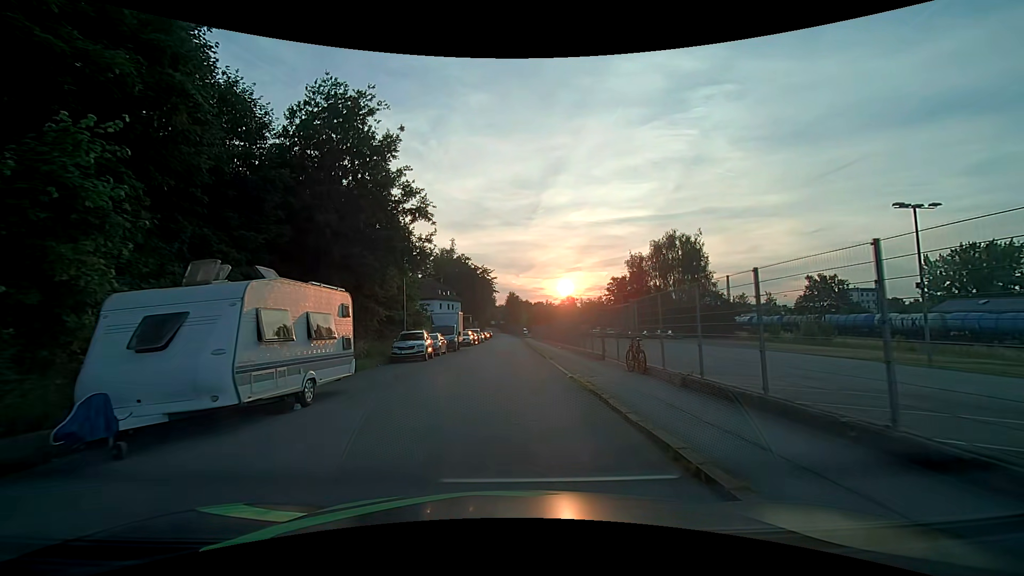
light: Day
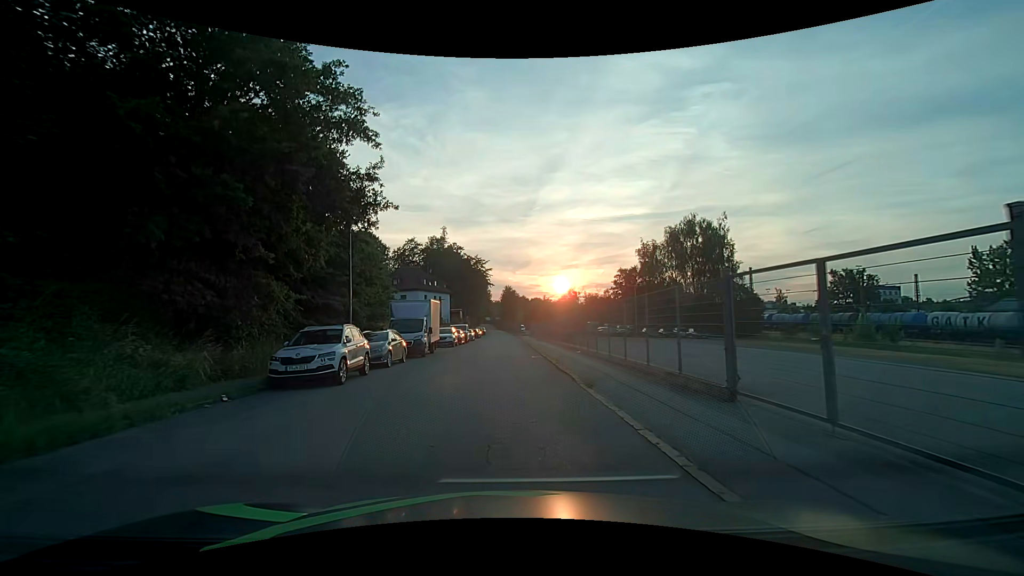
(+0.1, +12.6) m; +1°
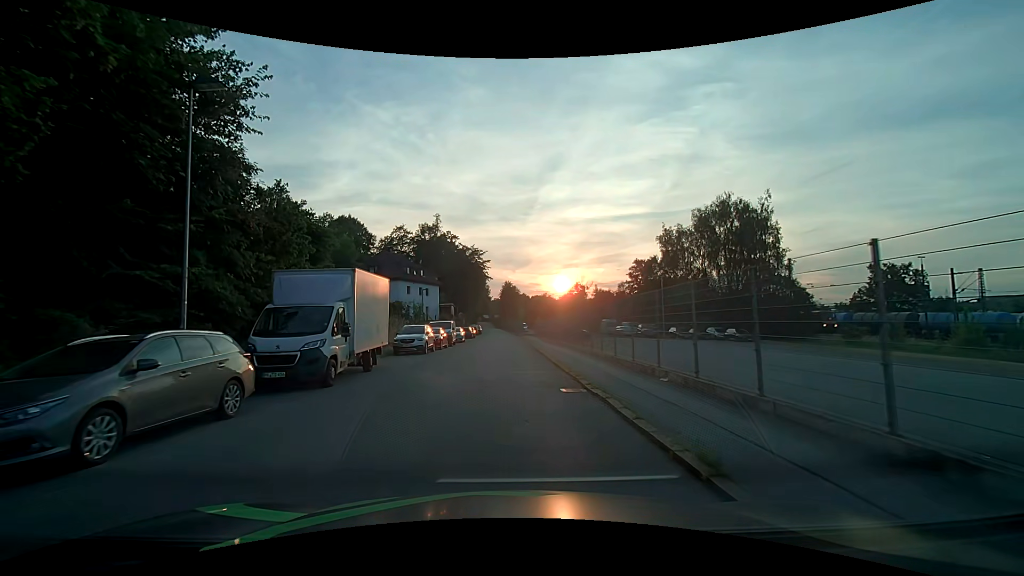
(-0.1, +13.7) m; 0°
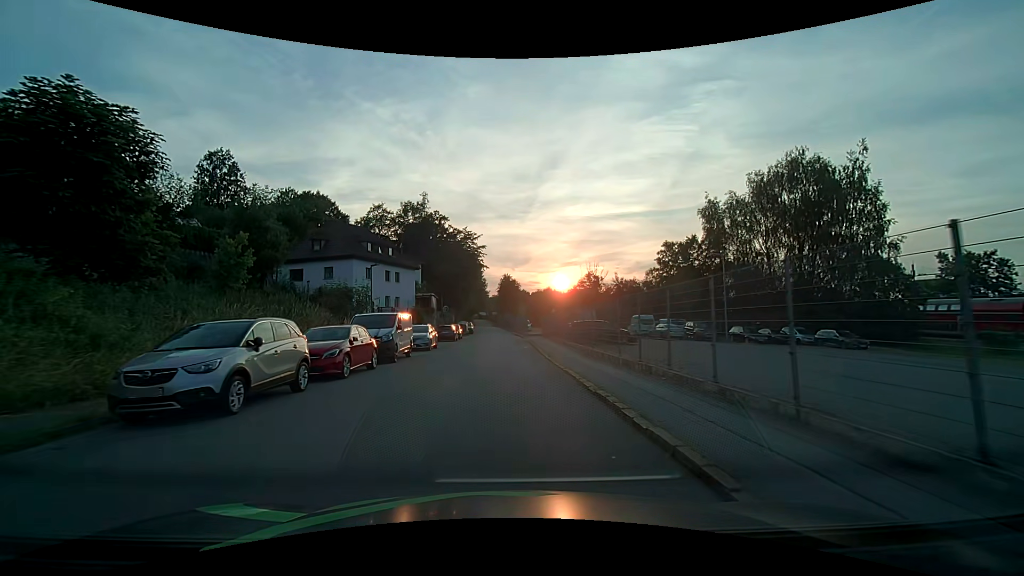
(0.0, +18.7) m; 0°
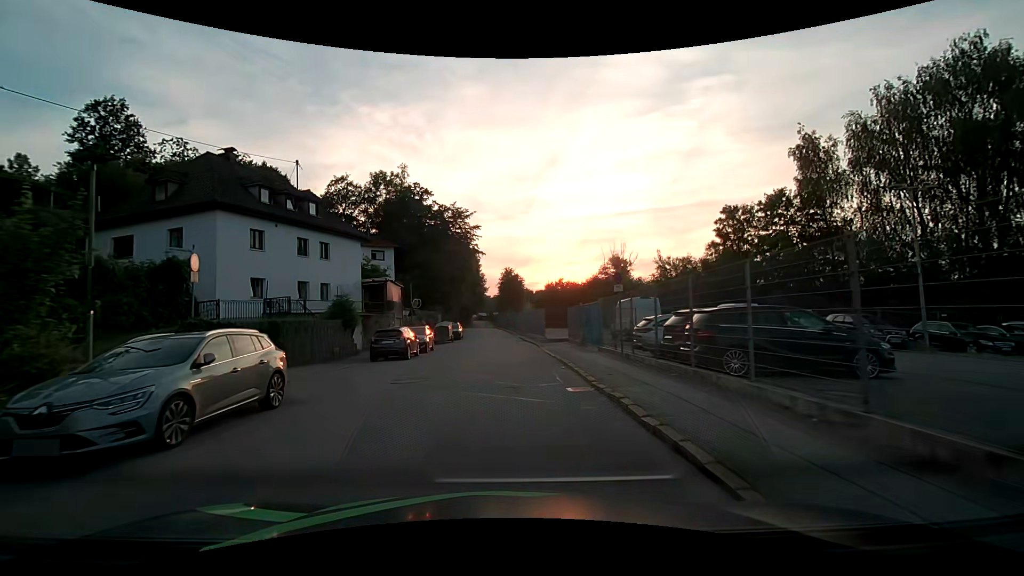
(-0.1, +21.4) m; 0°
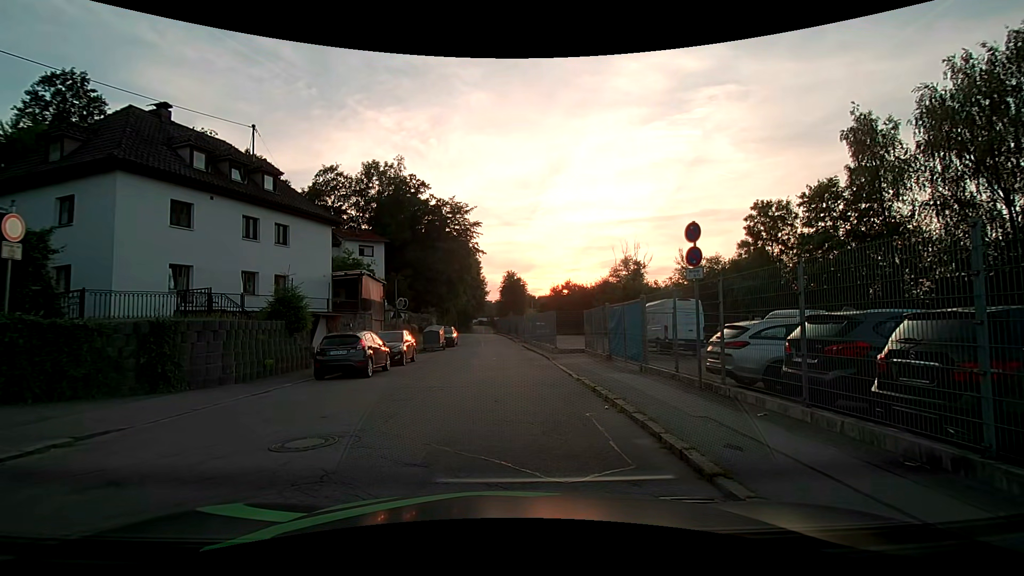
(-0.1, +5.8) m; 0°
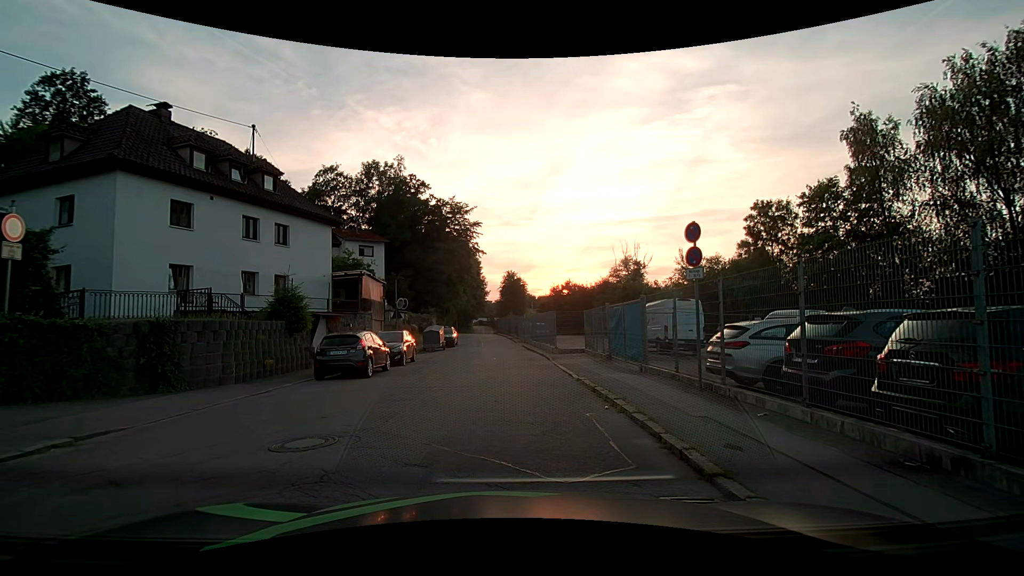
(0.0, 0.0) m; 0°
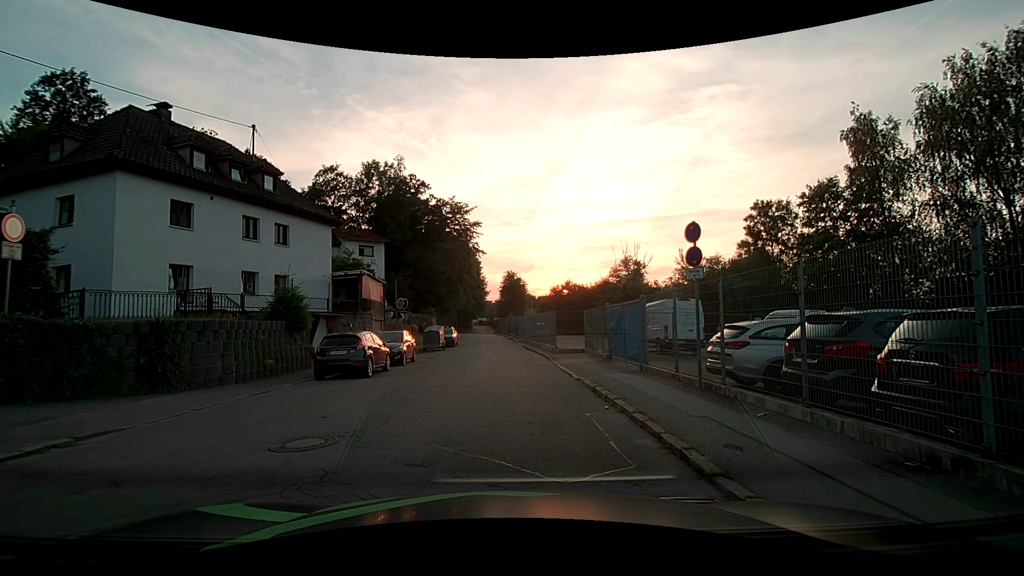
(0.0, 0.0) m; 0°
(0, +10) (0, +20) (0, +30) (-1, +40) (-1, +50) (-2, +60) (-3, +70) (-4, +80) (-5, +90) (-5, +100) m
